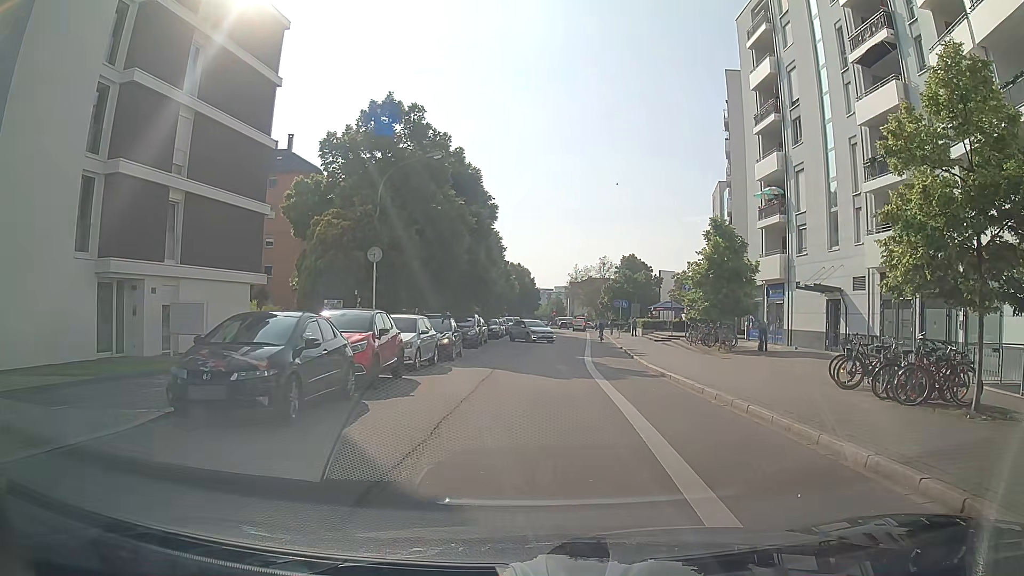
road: residential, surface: asphalt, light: Day
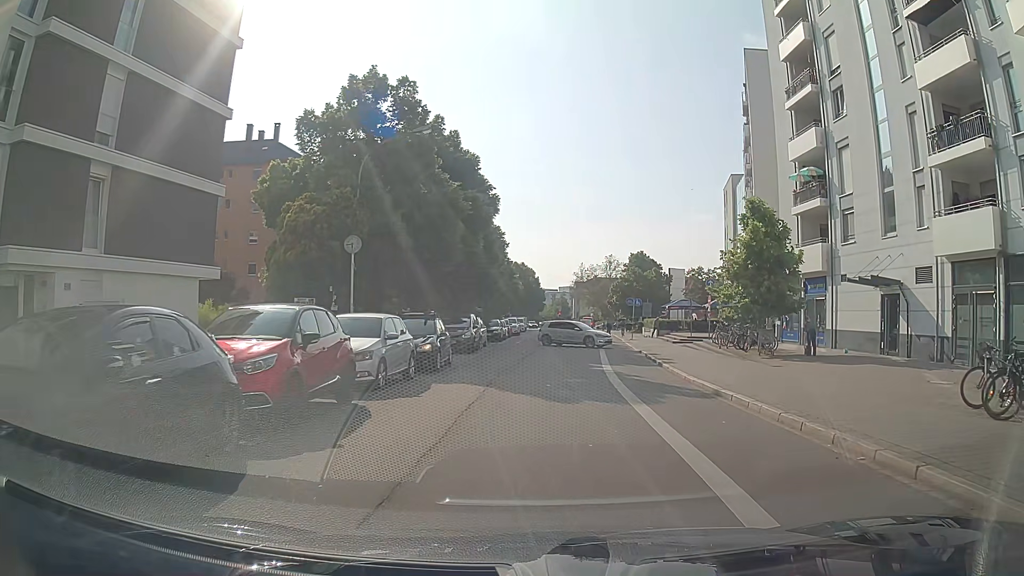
(0.0, +5.2) m; -1°
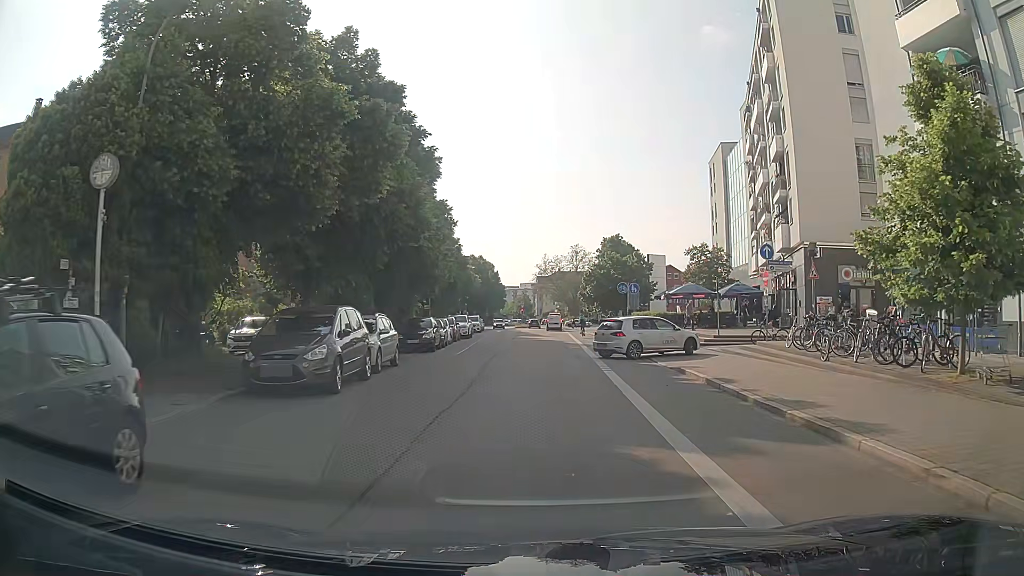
(+0.8, +15.9) m; +7°
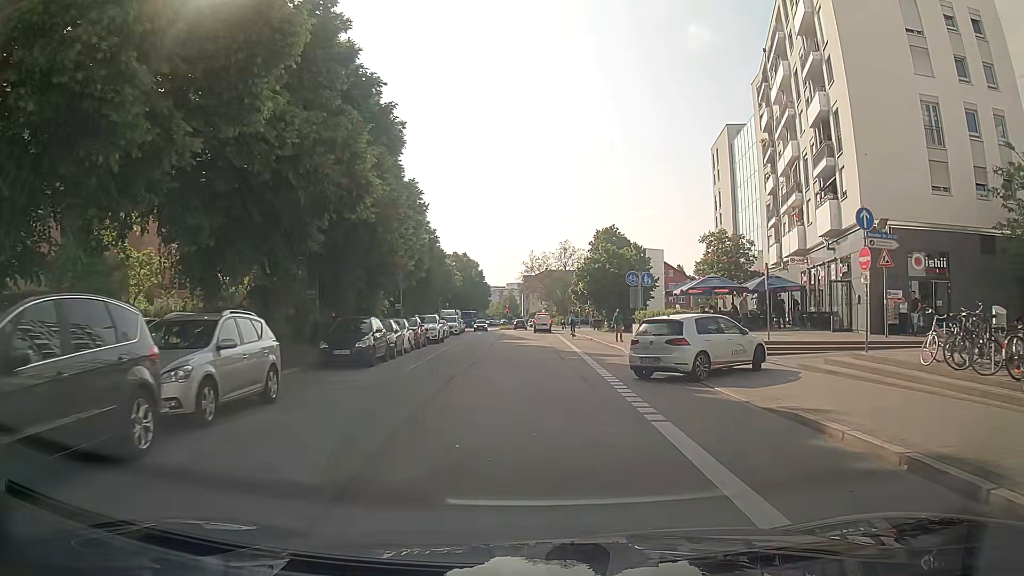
(-0.1, +8.9) m; -1°
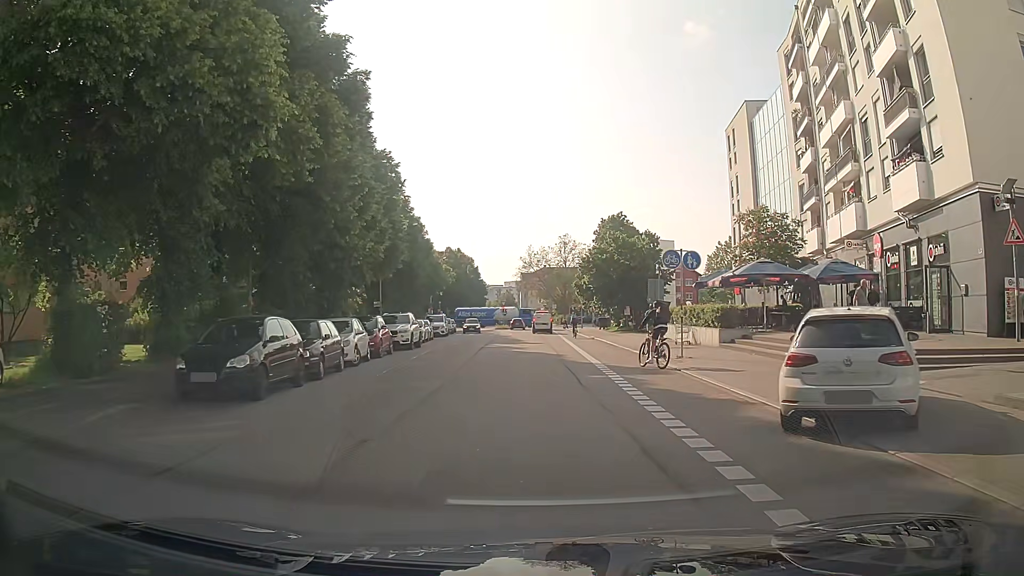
(-0.1, +8.5) m; -2°
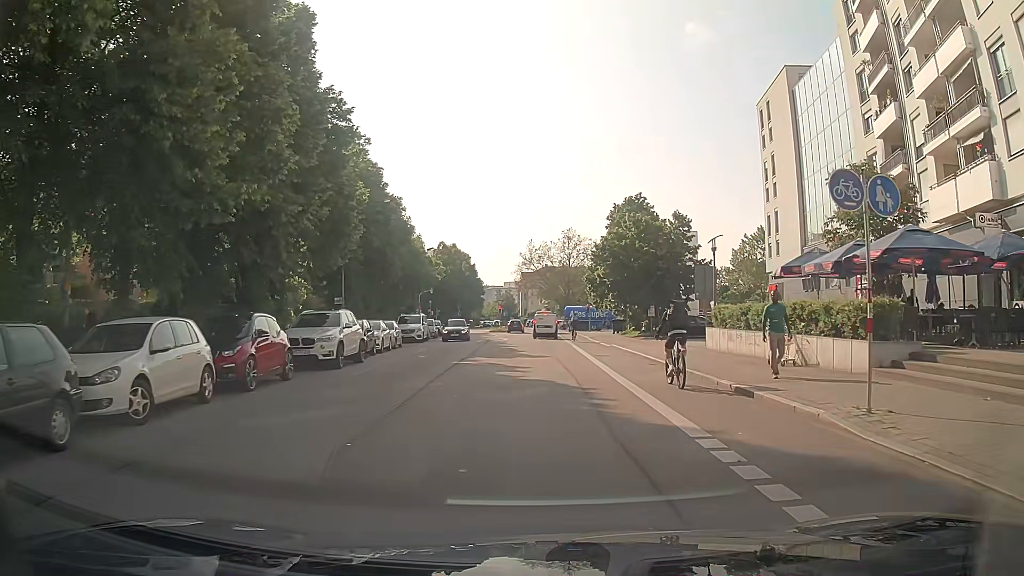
(+0.2, +11.9) m; +2°
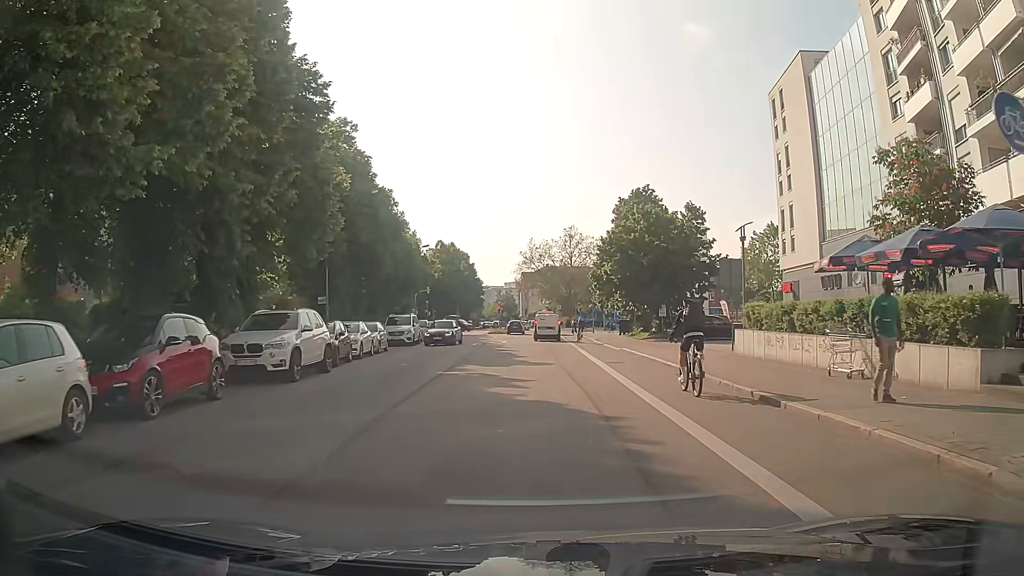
(0.0, +3.9) m; -1°
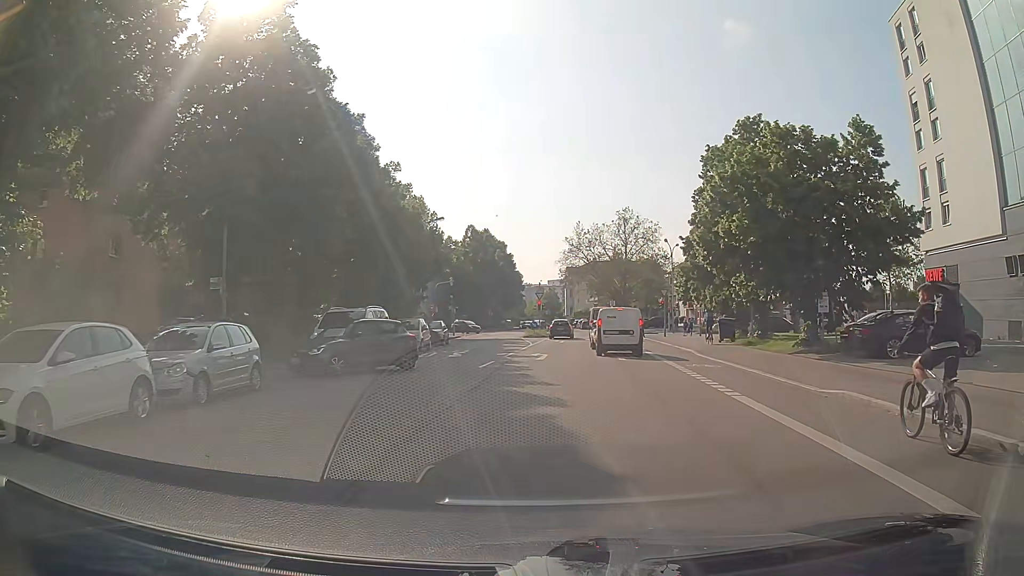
(-0.2, +19.8) m; -2°
